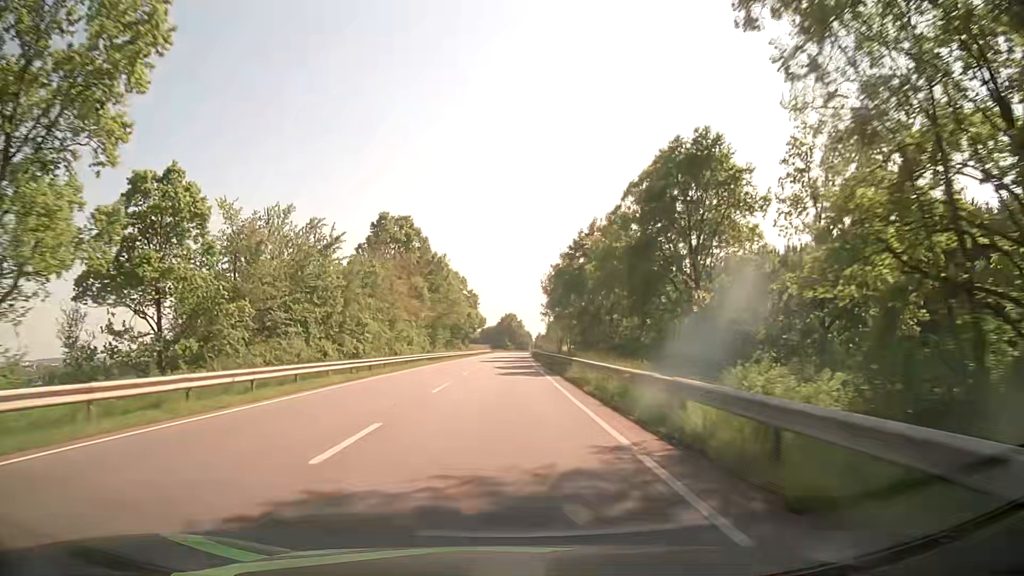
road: secondary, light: Day
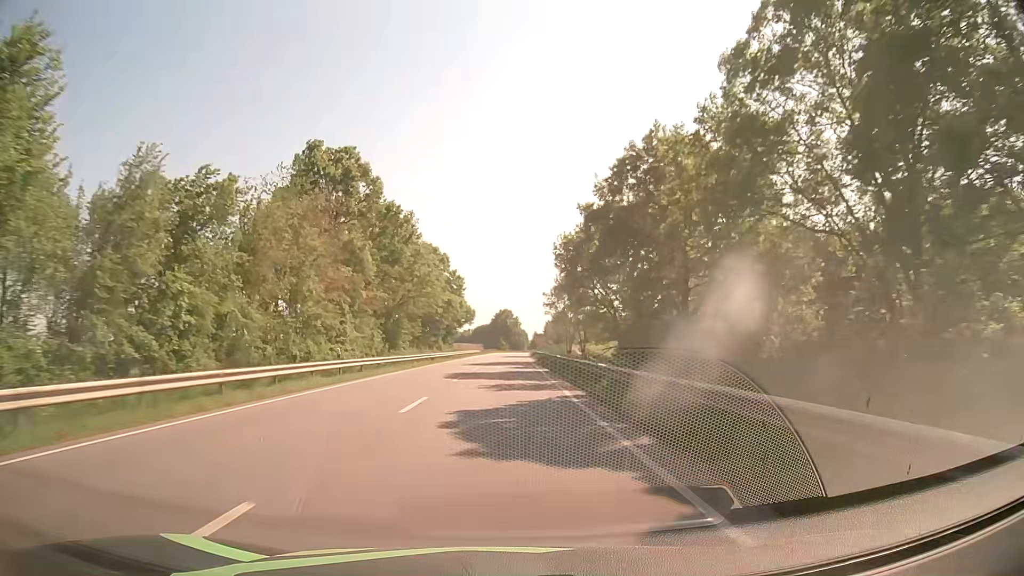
(+0.3, +30.2) m; +1°
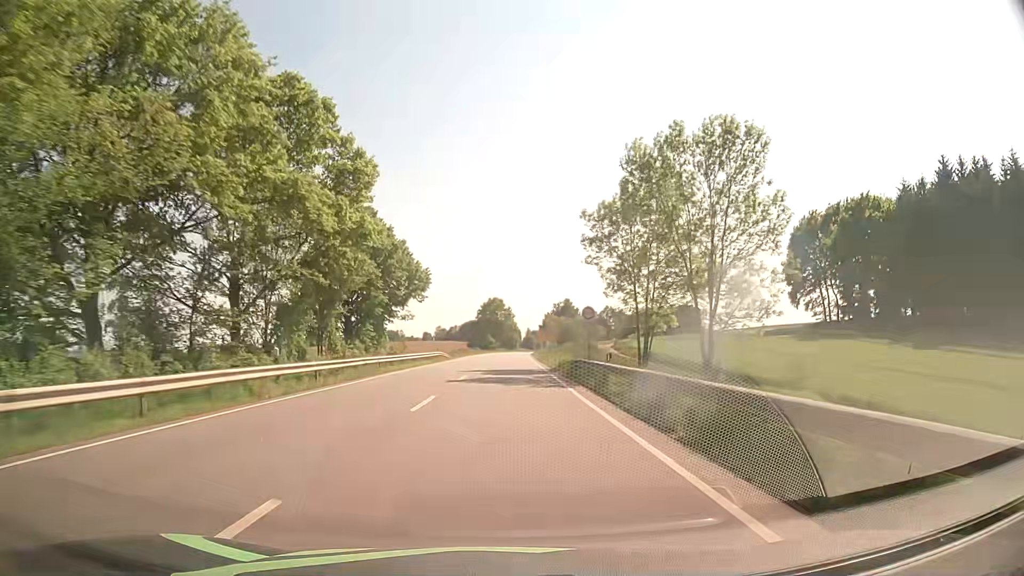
(+0.3, +60.5) m; +1°
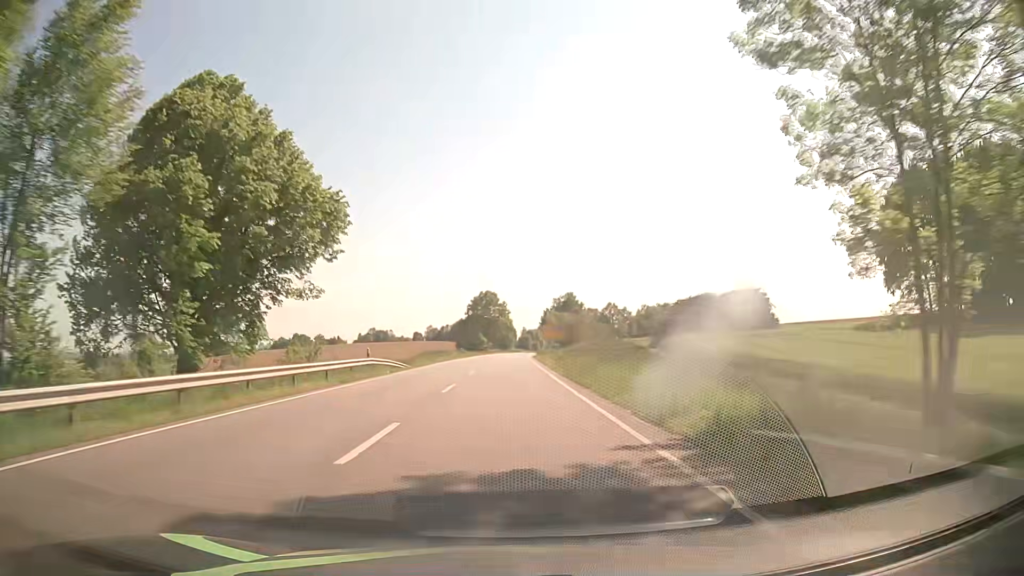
(+0.3, +30.3) m; +1°
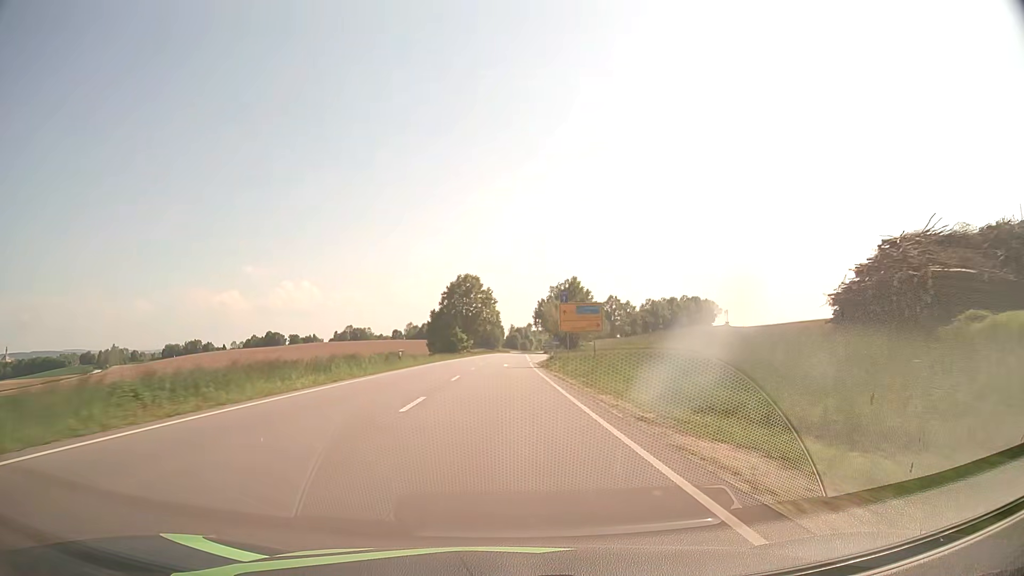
(+0.4, +45.4) m; +1°
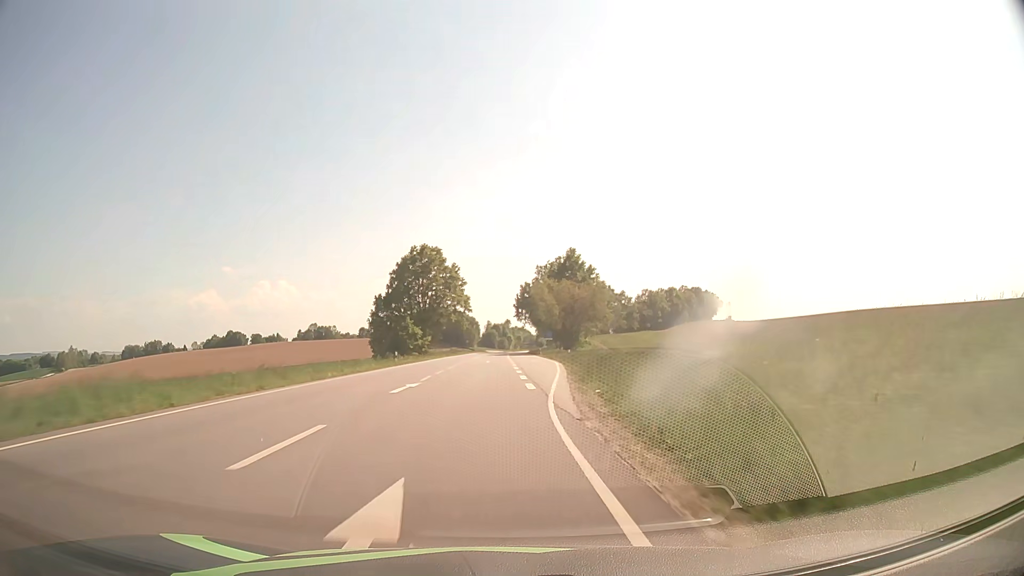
(+0.8, +45.0) m; +2°
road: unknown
